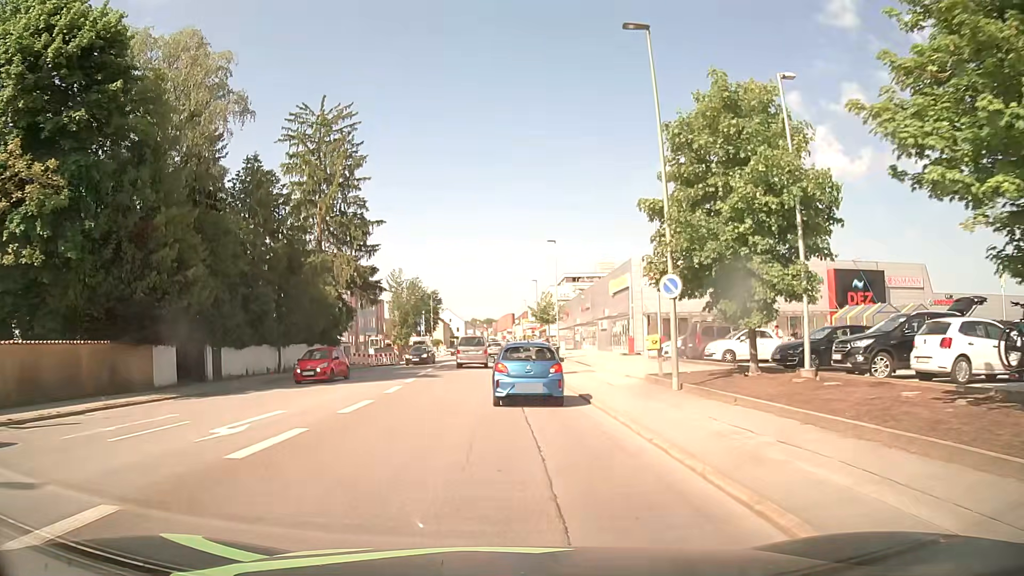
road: tertiary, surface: asphalt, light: Day
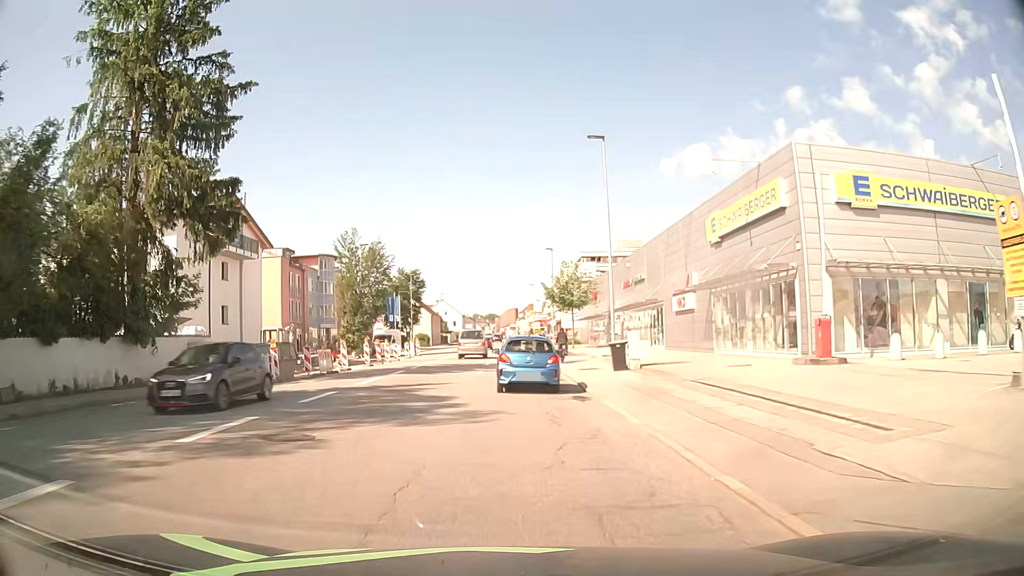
(+0.3, +29.8) m; +1°
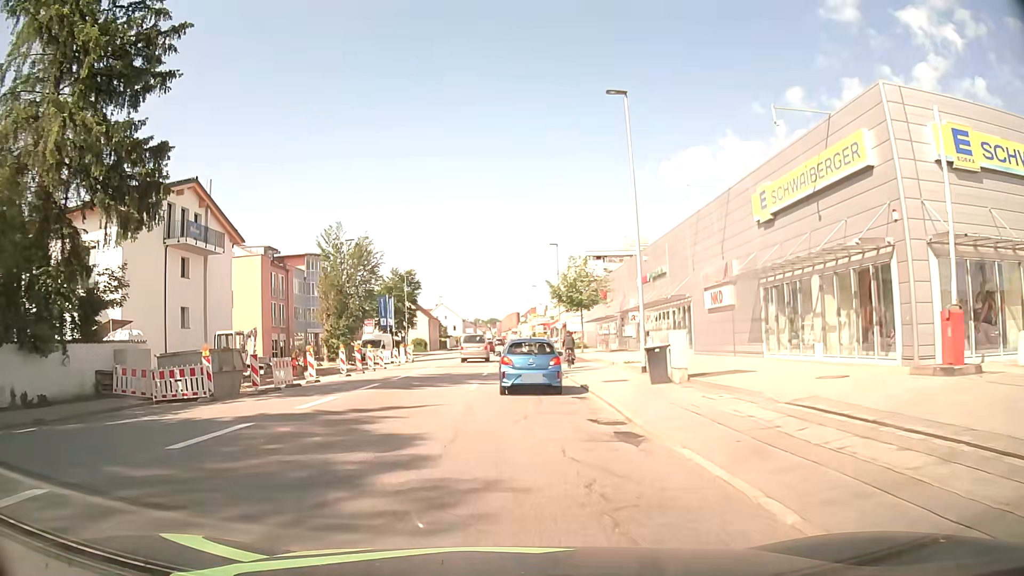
(-0.1, +6.2) m; -1°
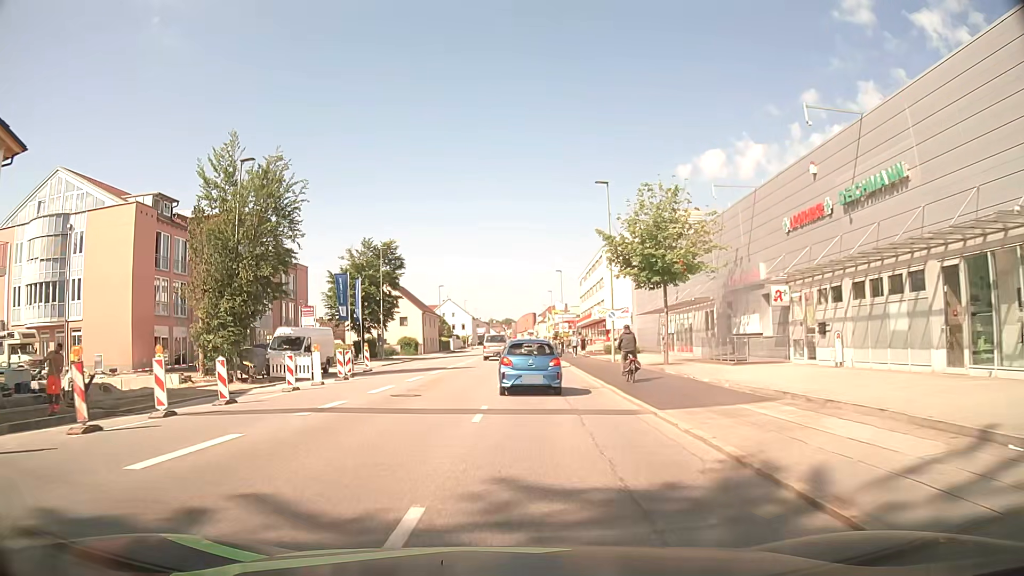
(+0.1, +25.8) m; -1°
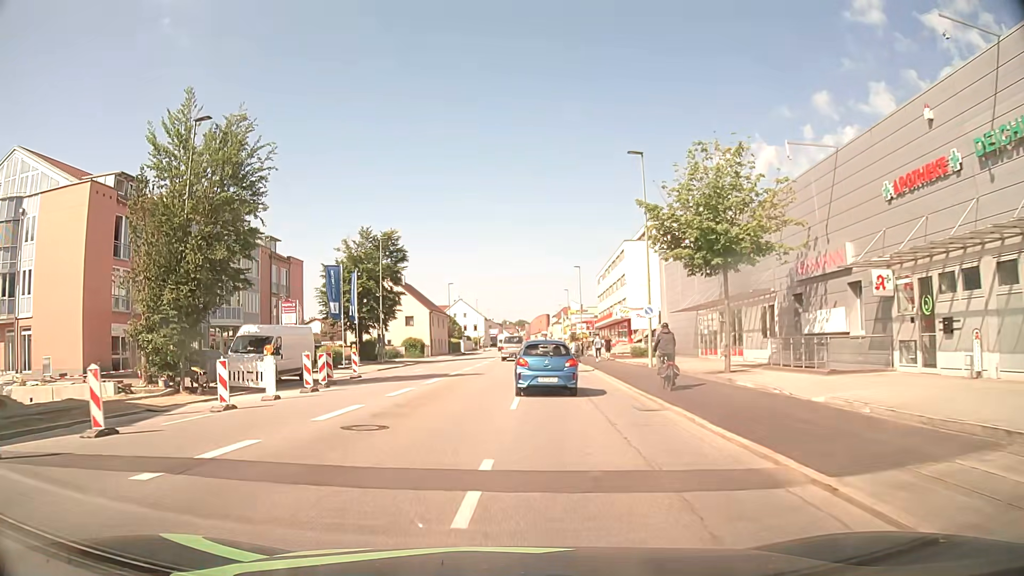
(-0.1, +6.7) m; -1°
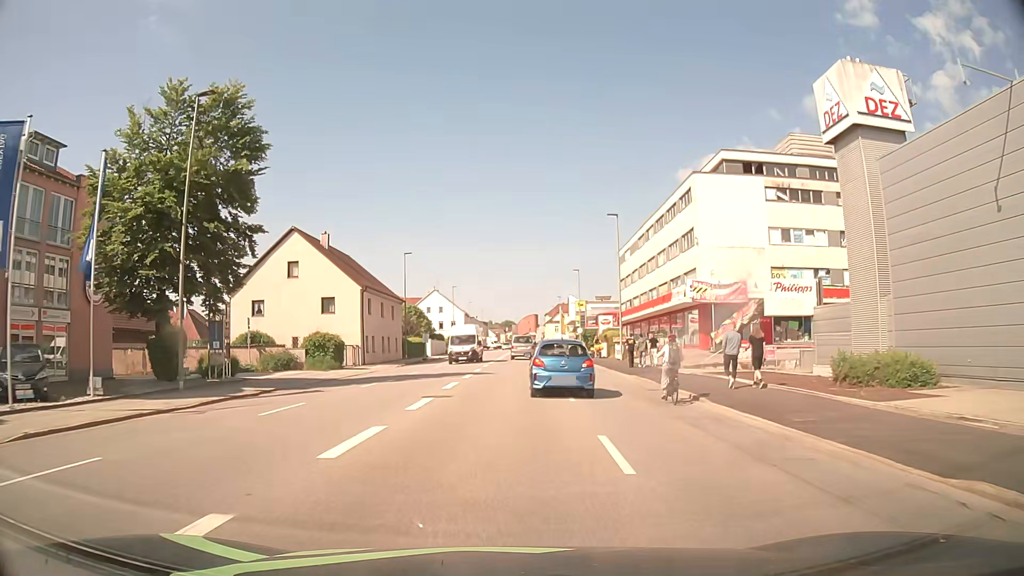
(+0.1, +34.1) m; +2°
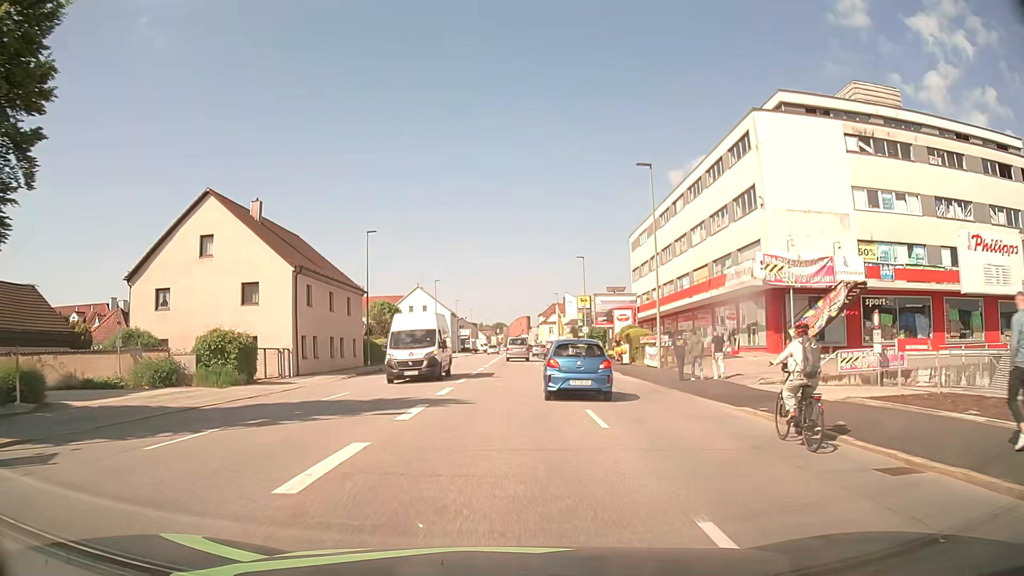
(0.0, +14.2) m; +1°
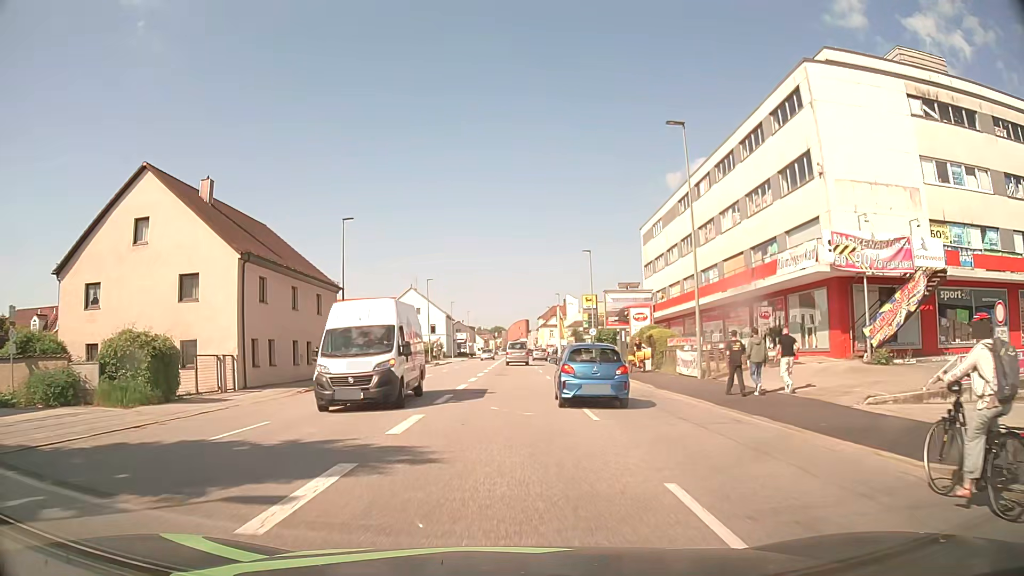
(0.0, +7.2) m; 0°
(0, +10) (0, +20) (0, +30) (0, +40) (0, +50) (0, +60) (0, +70) (+1, +80) (+1, +90) (+1, +100) m
